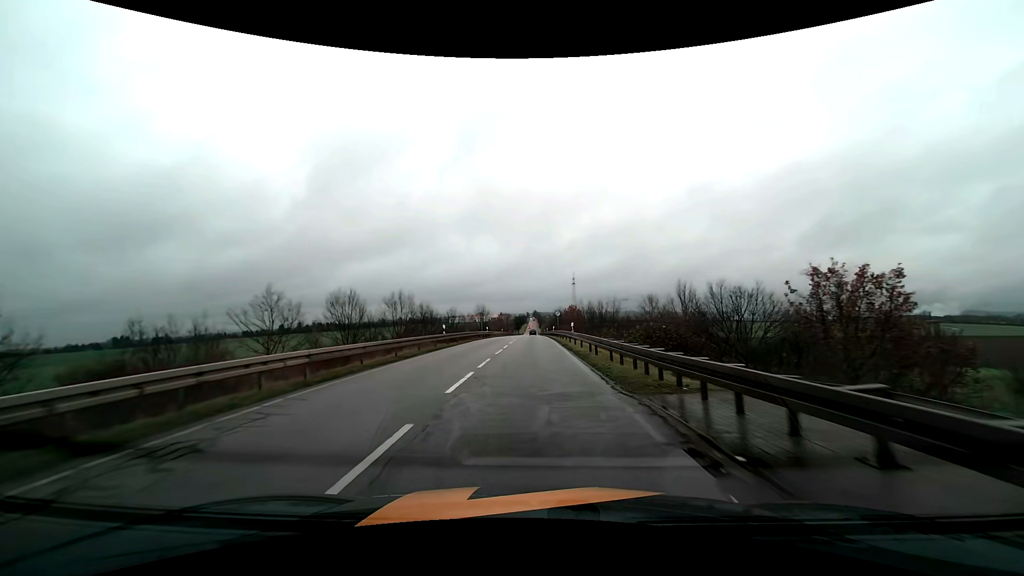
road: tertiary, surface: asphalt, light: Day
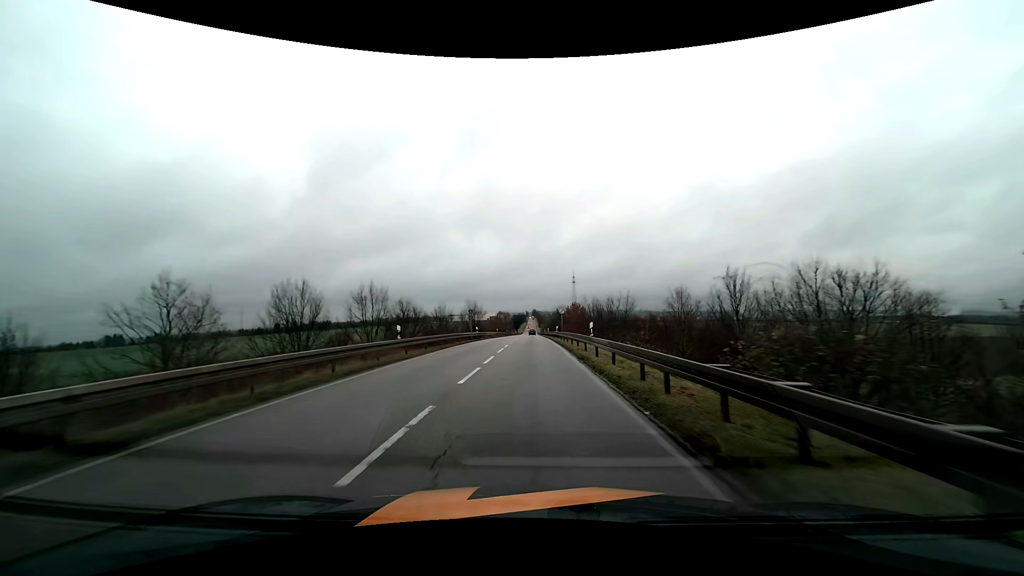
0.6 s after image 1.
(0.0, +10.4) m; 0°
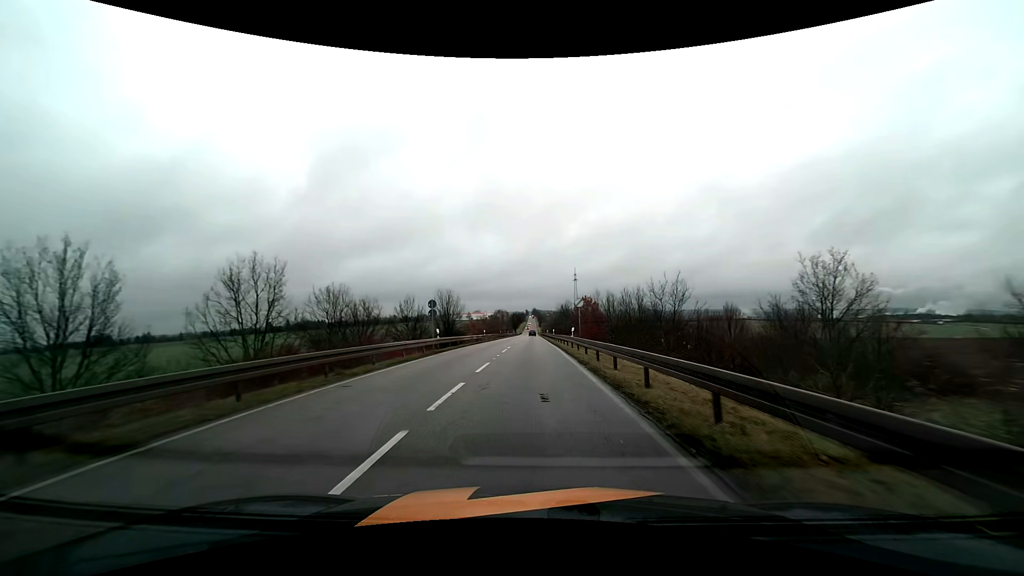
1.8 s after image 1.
(0.0, +20.5) m; 0°
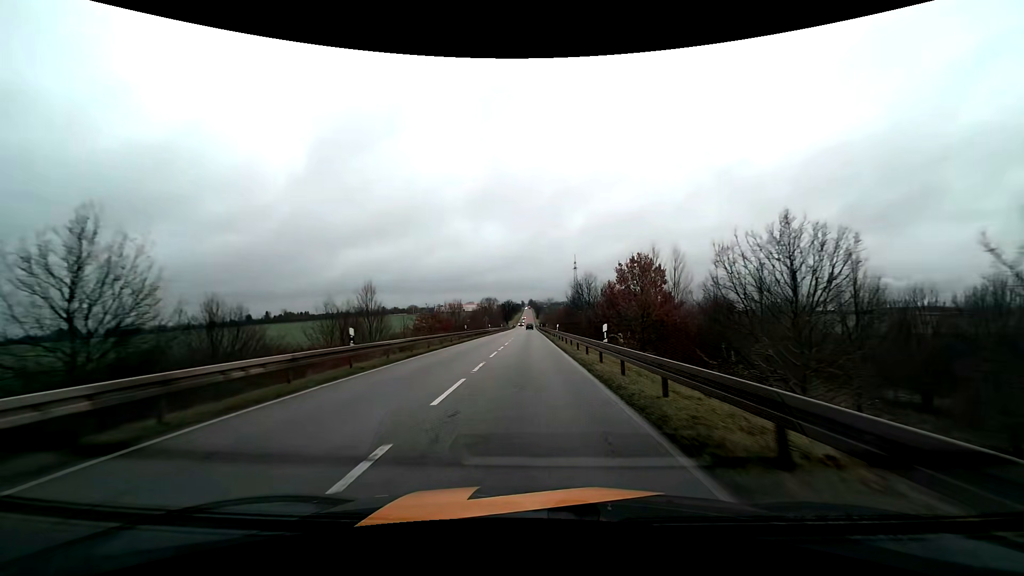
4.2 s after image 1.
(0.0, +42.1) m; 0°
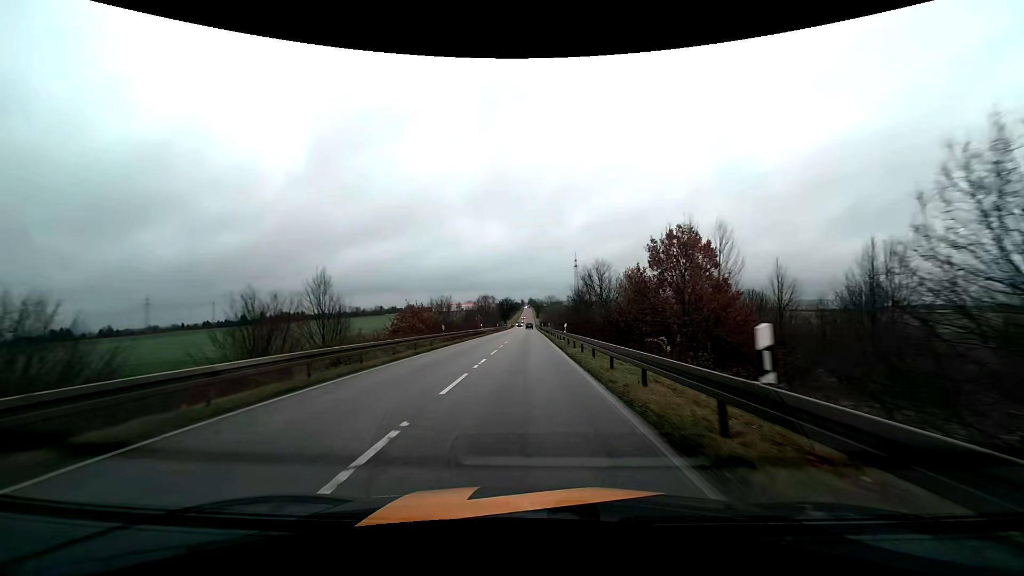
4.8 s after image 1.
(0.0, +10.8) m; 0°
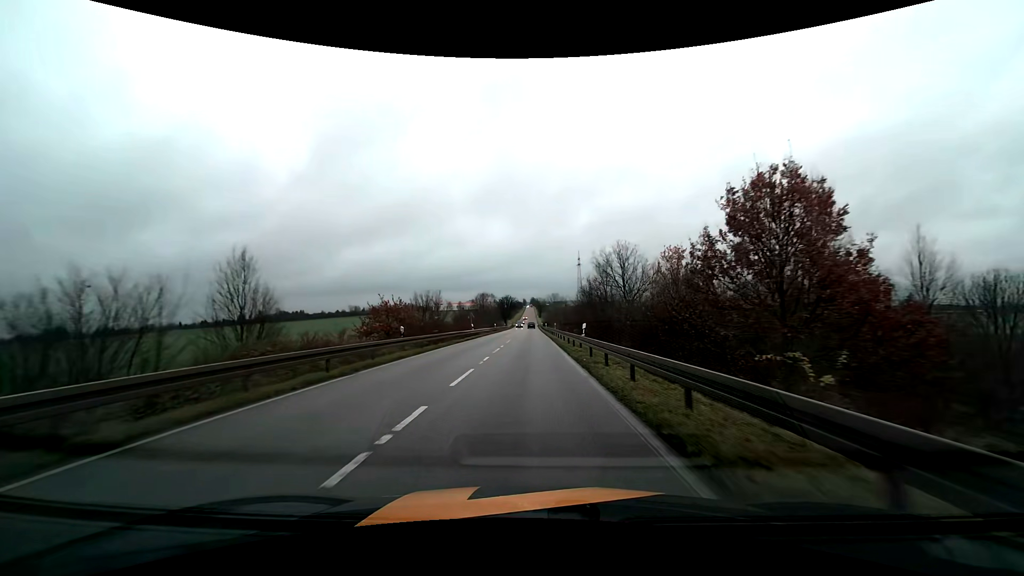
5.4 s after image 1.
(0.0, +10.8) m; 0°
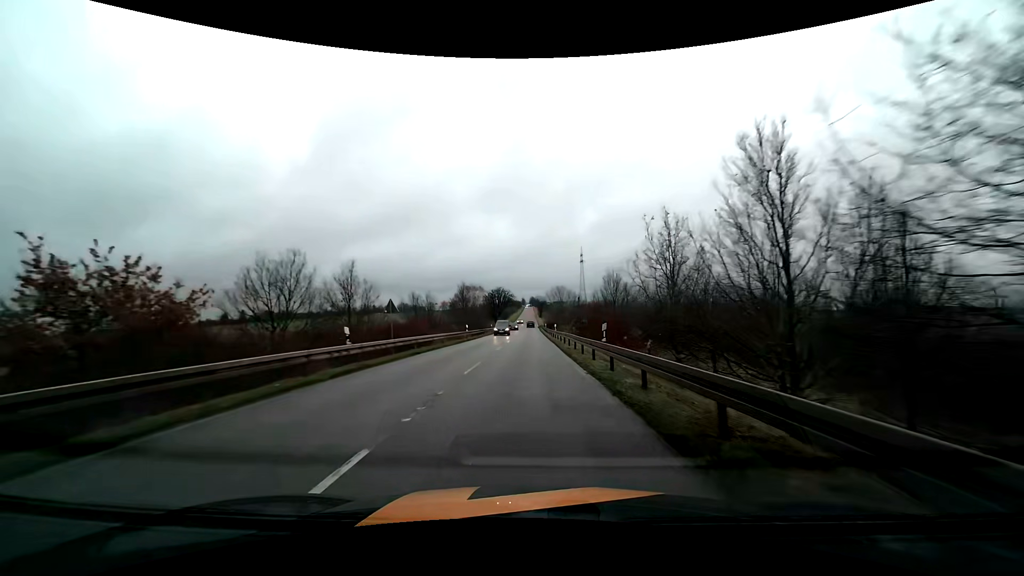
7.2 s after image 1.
(-0.1, +33.4) m; 0°
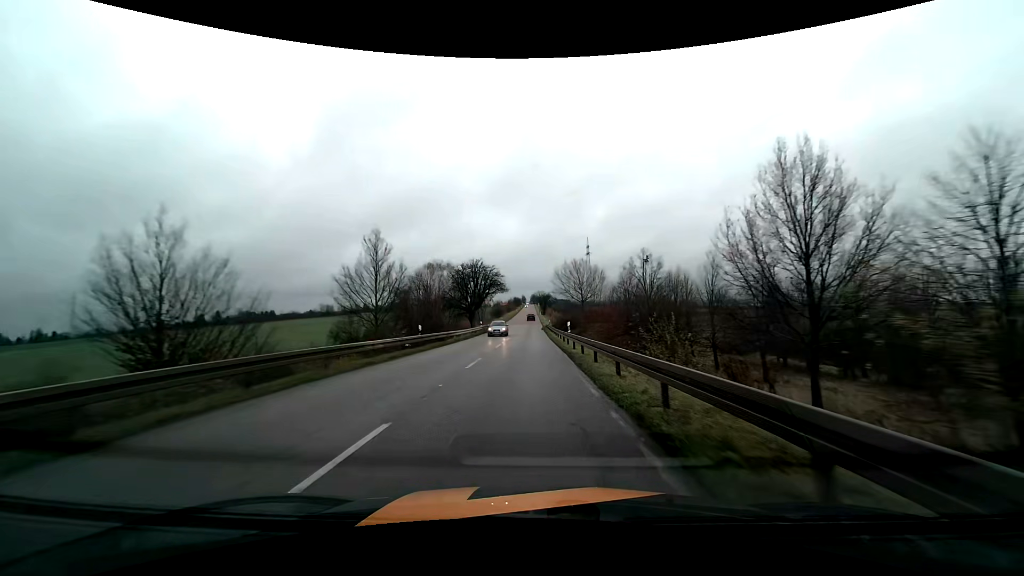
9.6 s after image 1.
(+0.1, +46.5) m; 0°
(0, +10) (0, +20) (0, +30) (0, +40) (0, +50) (0, +60) (0, +70) (0, +80) (0, +90) (0, +100) m
